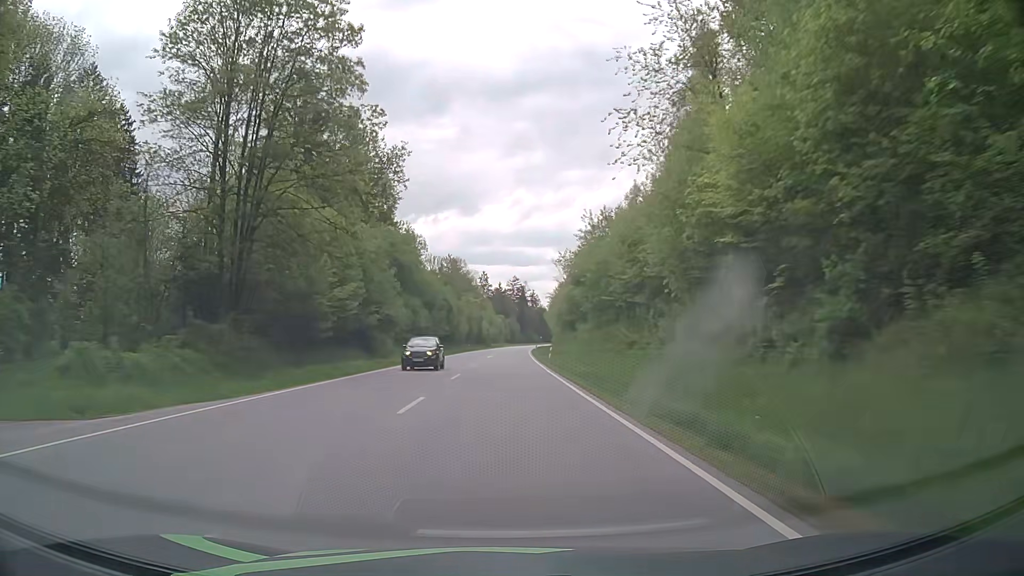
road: primary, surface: asphalt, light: Day
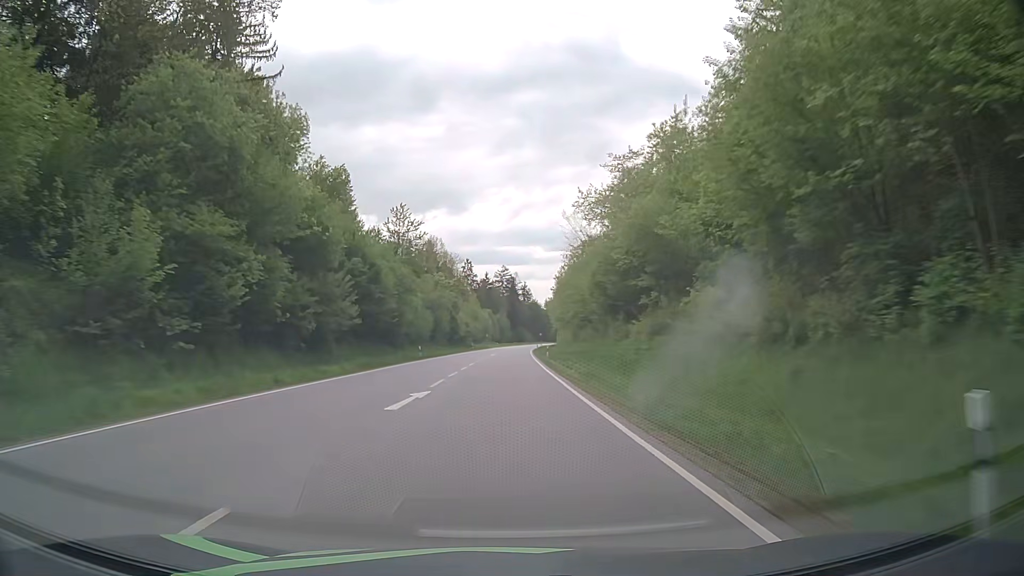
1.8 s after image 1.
(+0.2, +47.8) m; +1°
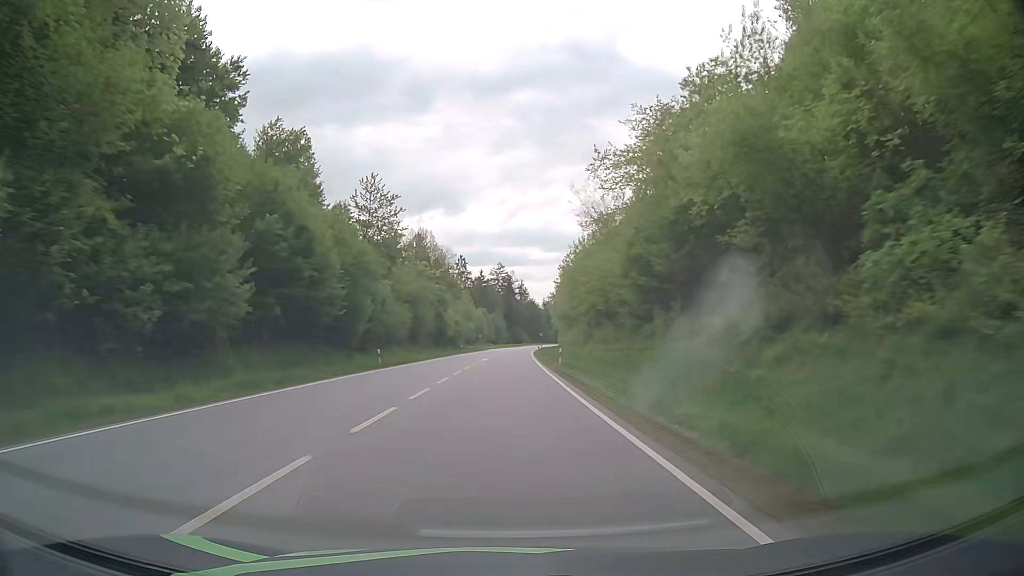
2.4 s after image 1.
(+0.1, +15.8) m; +1°
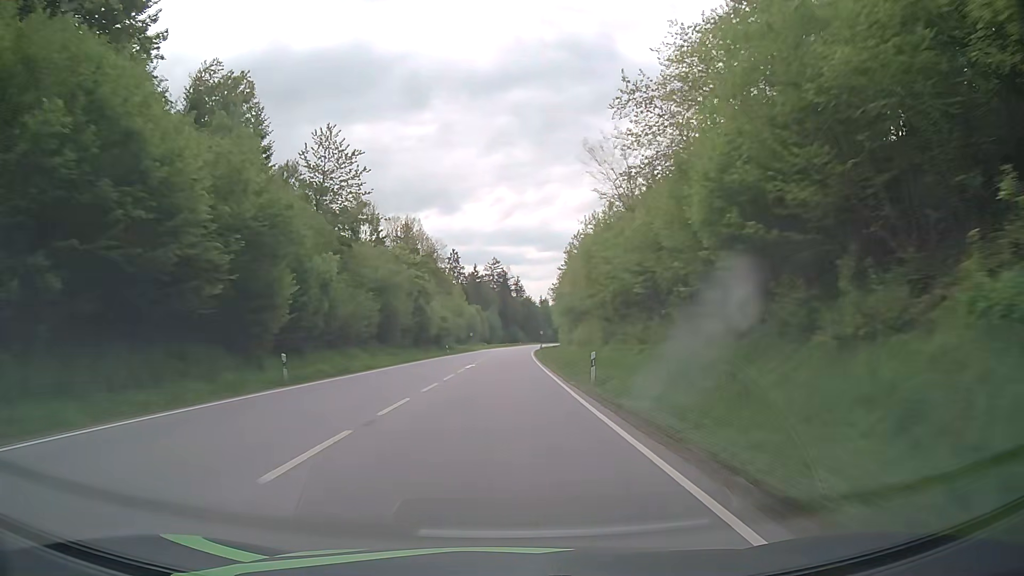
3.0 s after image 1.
(0.0, +15.7) m; 0°
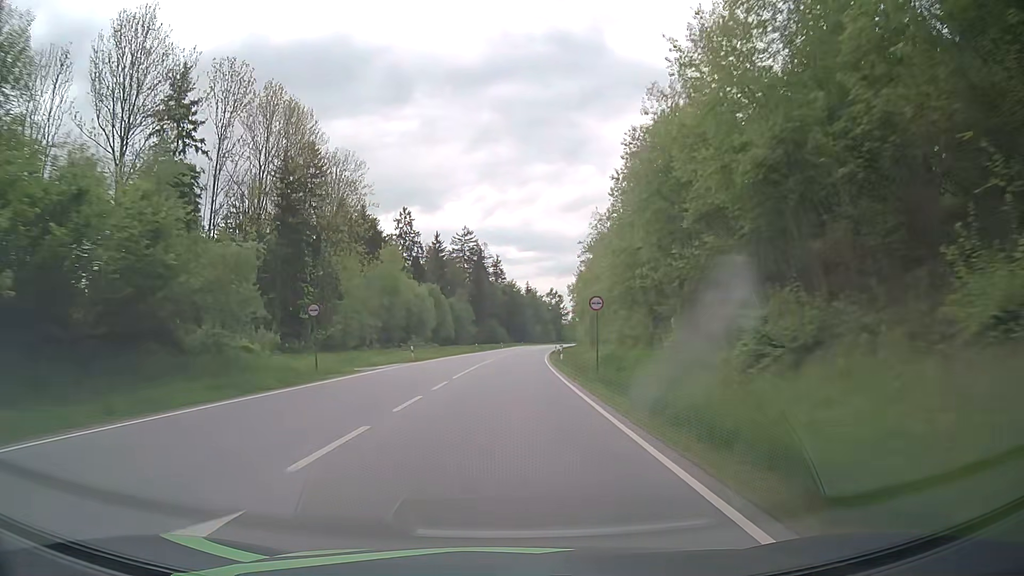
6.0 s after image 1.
(+1.0, +77.6) m; +2°
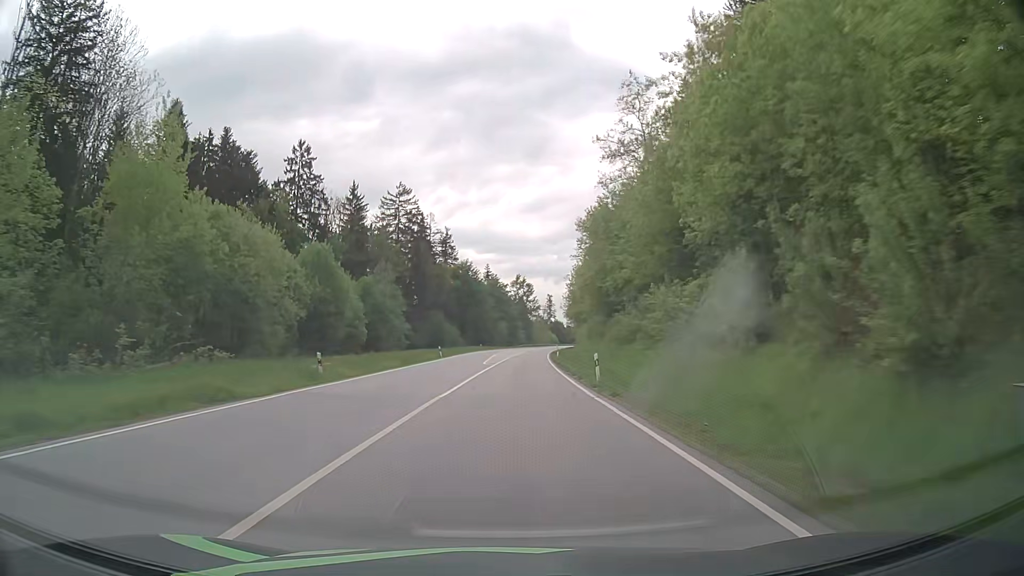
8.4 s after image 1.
(+1.5, +61.2) m; +3°
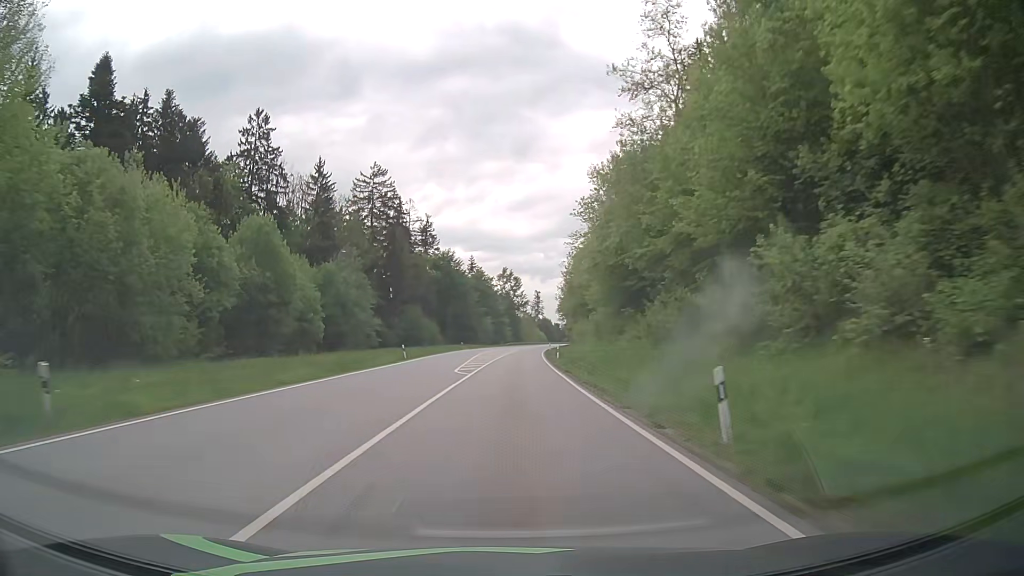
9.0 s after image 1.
(+0.1, +15.3) m; +1°
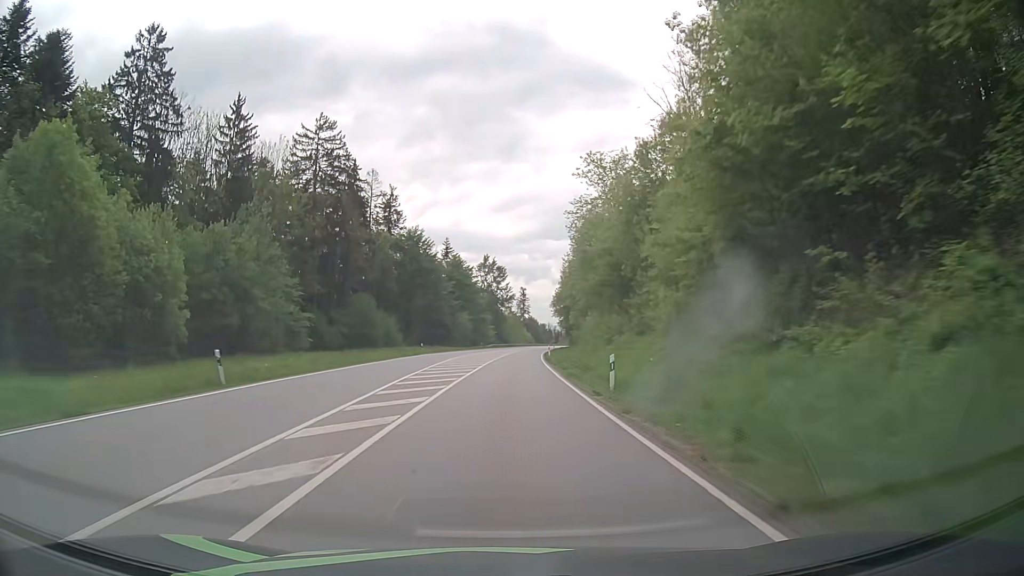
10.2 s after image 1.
(+0.6, +30.7) m; +2°
(0, +10) (0, +20) (0, +30) (0, +40) (+1, +50) (+1, +60) (+2, +70) (+2, +80) (+3, +90) (+3, +100) m
